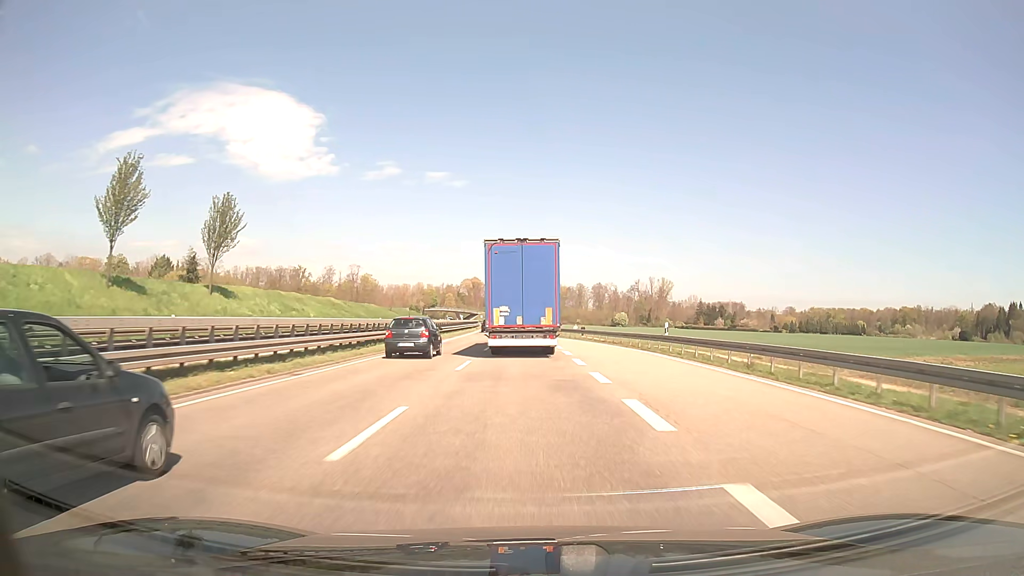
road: trunk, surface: asphalt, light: Day
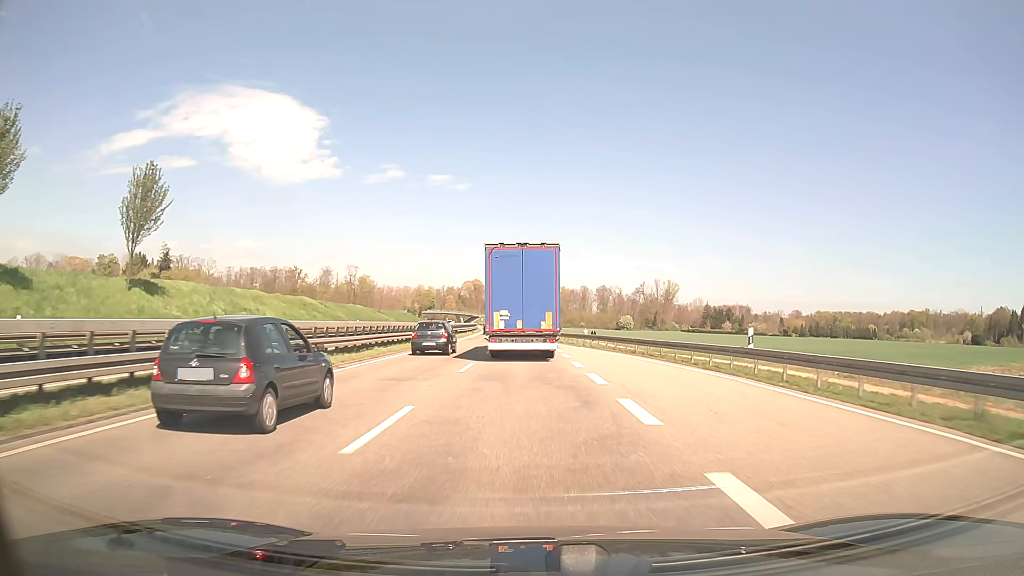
(0.0, +11.4) m; 0°
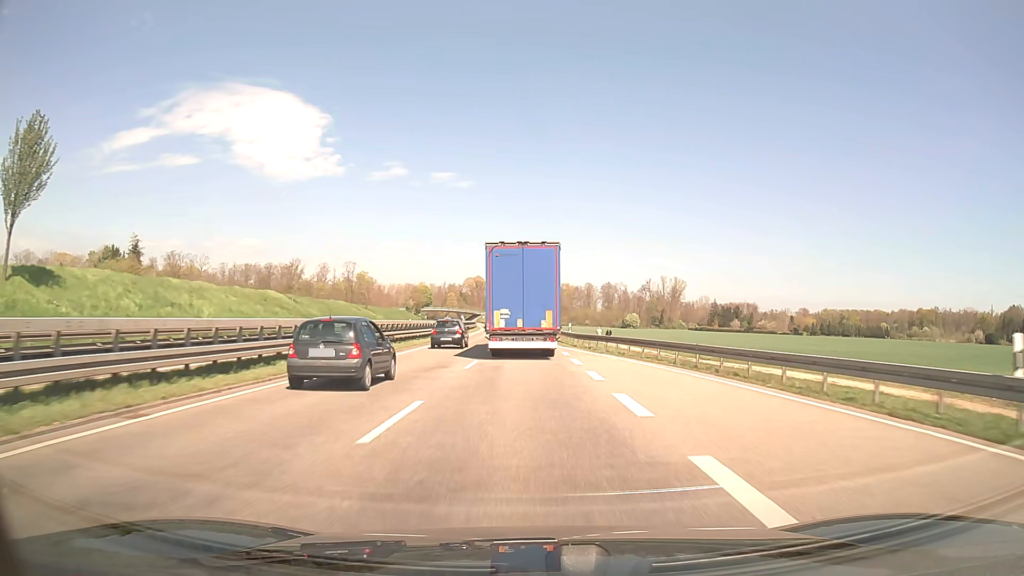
(0.0, +11.4) m; 0°
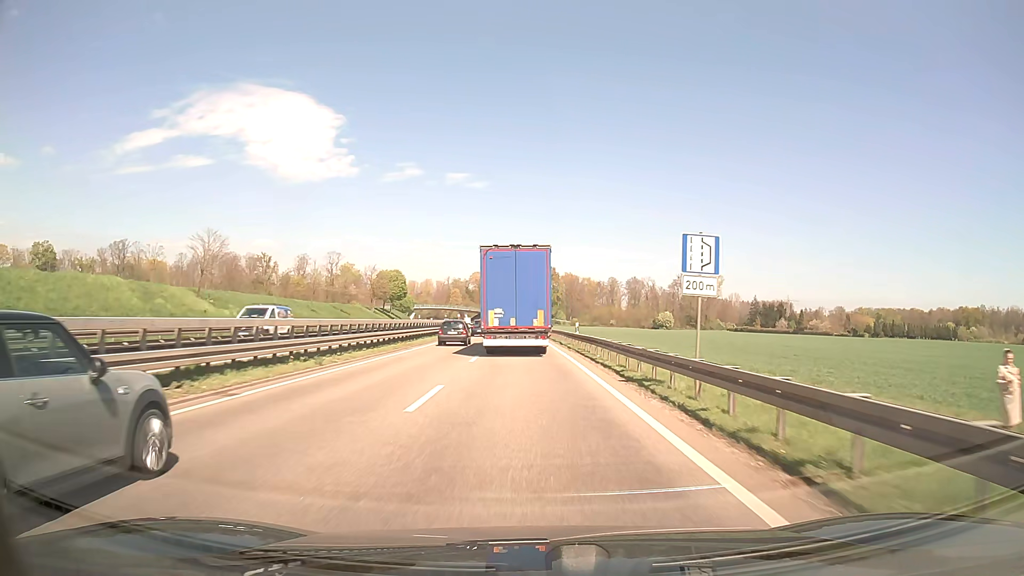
(-0.5, +57.1) m; -1°
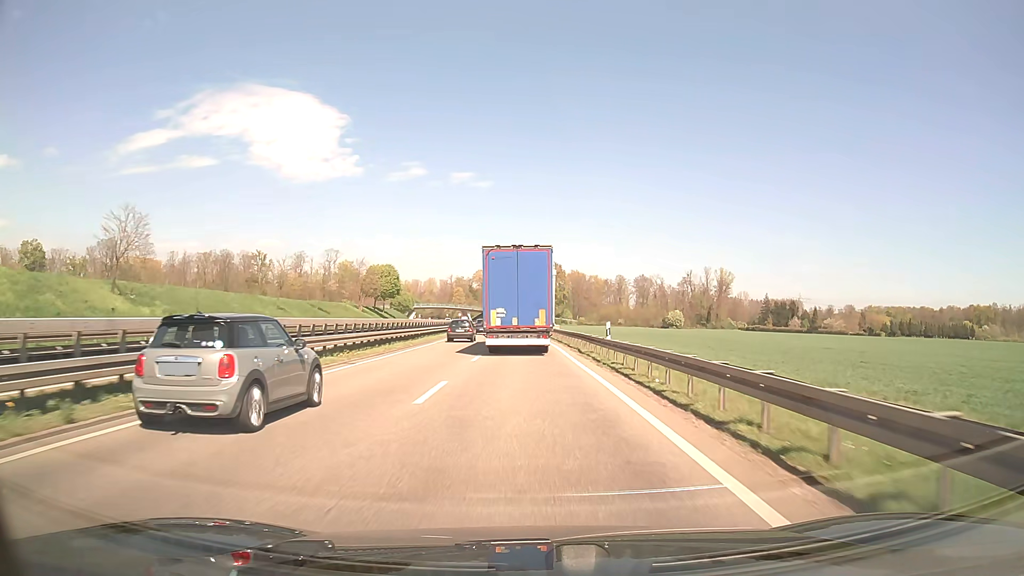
(0.0, +11.5) m; -1°
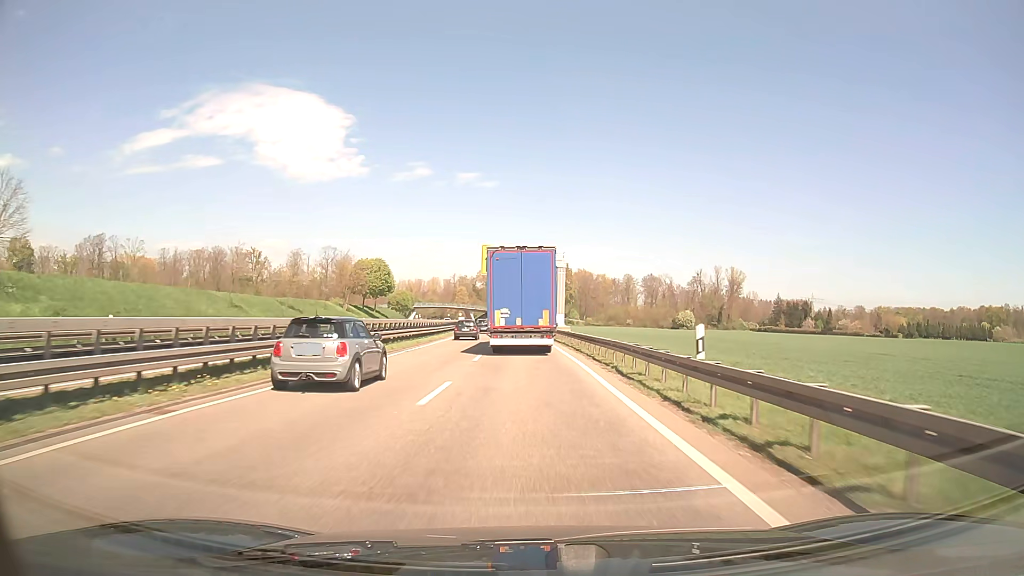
(0.0, +11.6) m; 0°
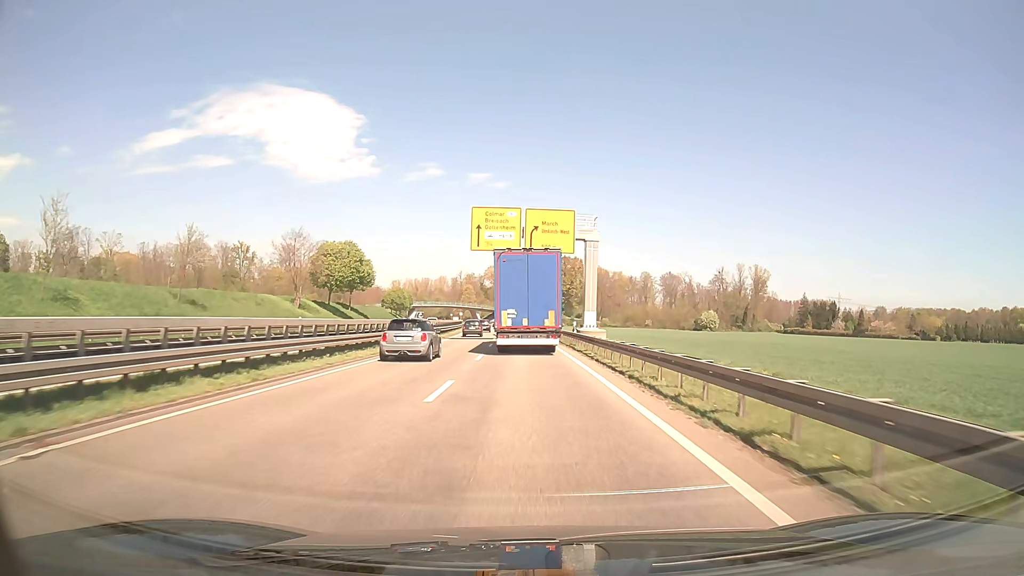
(-0.2, +23.4) m; -1°
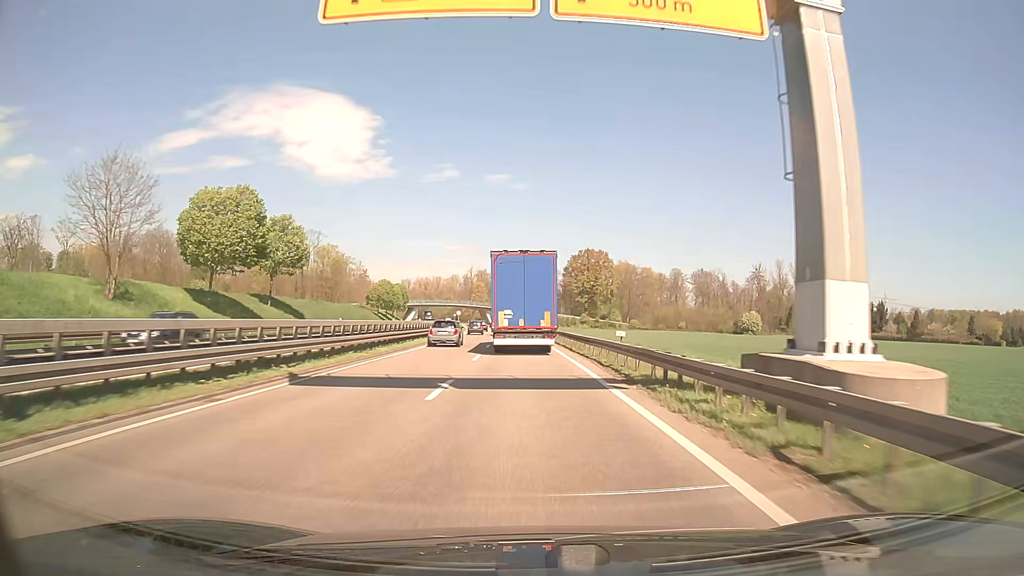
(-0.5, +35.7) m; -2°
(0, +10) (0, +20) (0, +30) (0, +40) (-1, +50) (-1, +60) (-2, +70) (-2, +80) (-3, +90) (-3, +100) m
